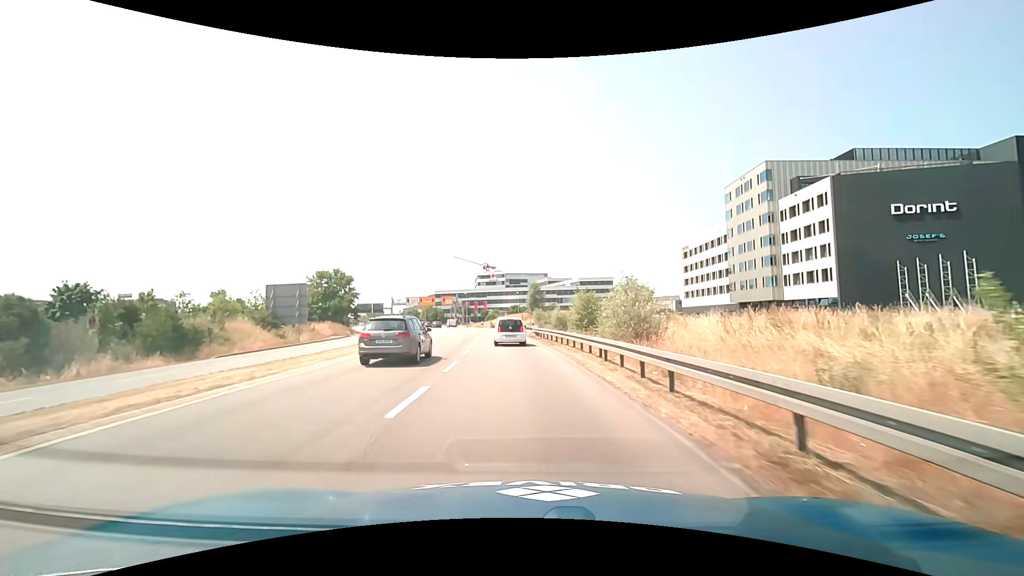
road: primary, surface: asphalt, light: Day
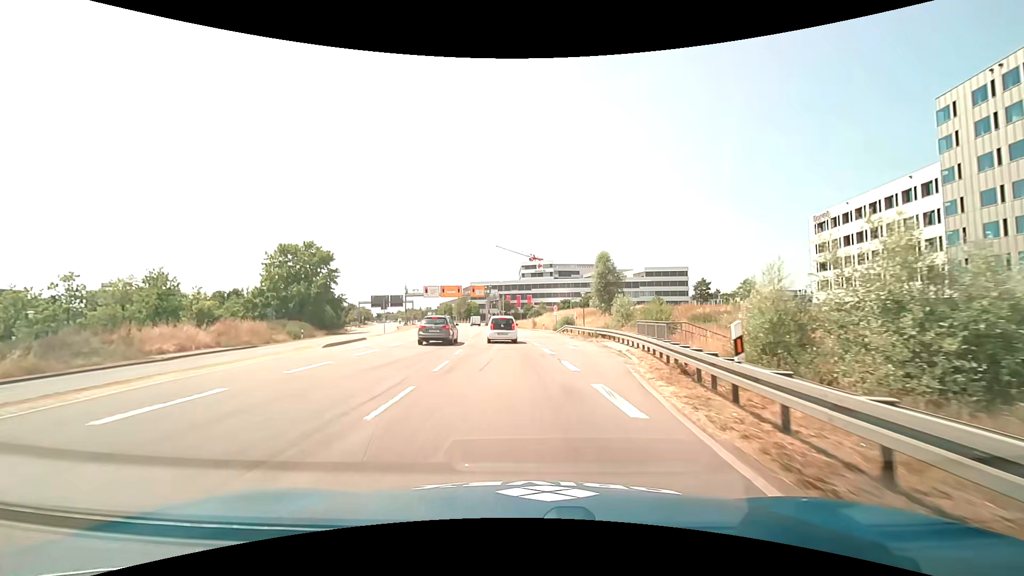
(-1.8, +36.4) m; -5°
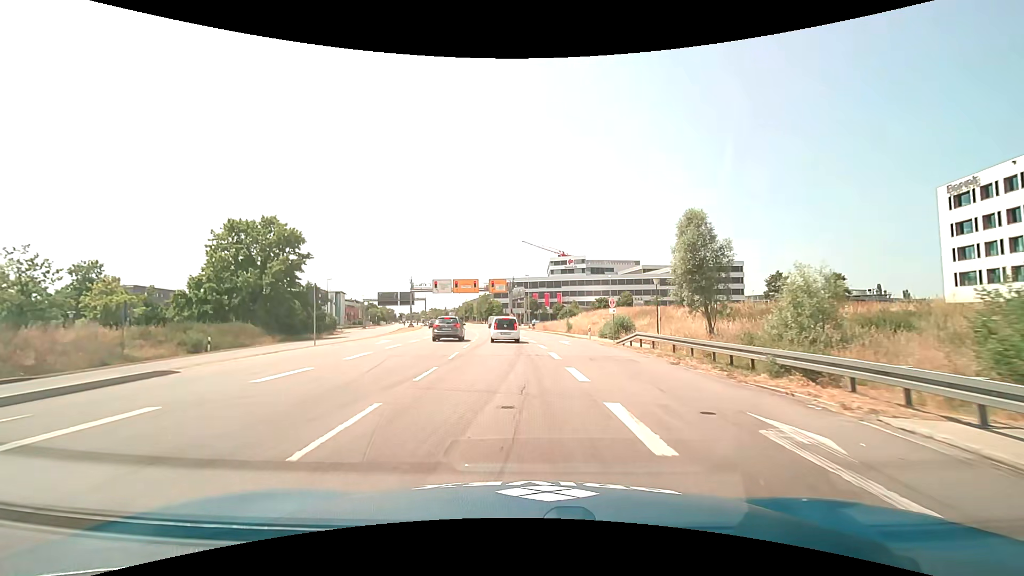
(-0.7, +19.9) m; -3°
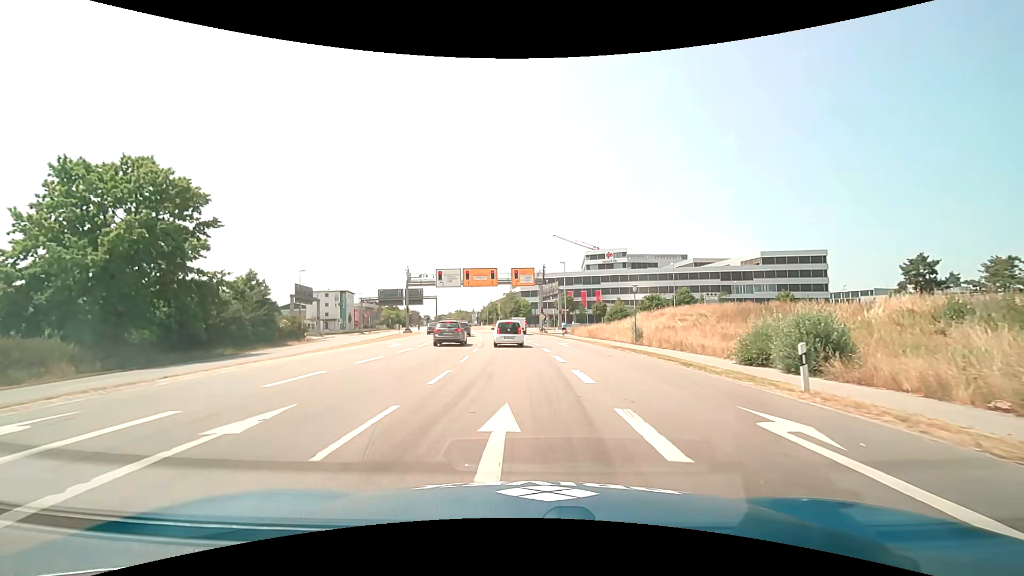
(-0.9, +23.7) m; -4°
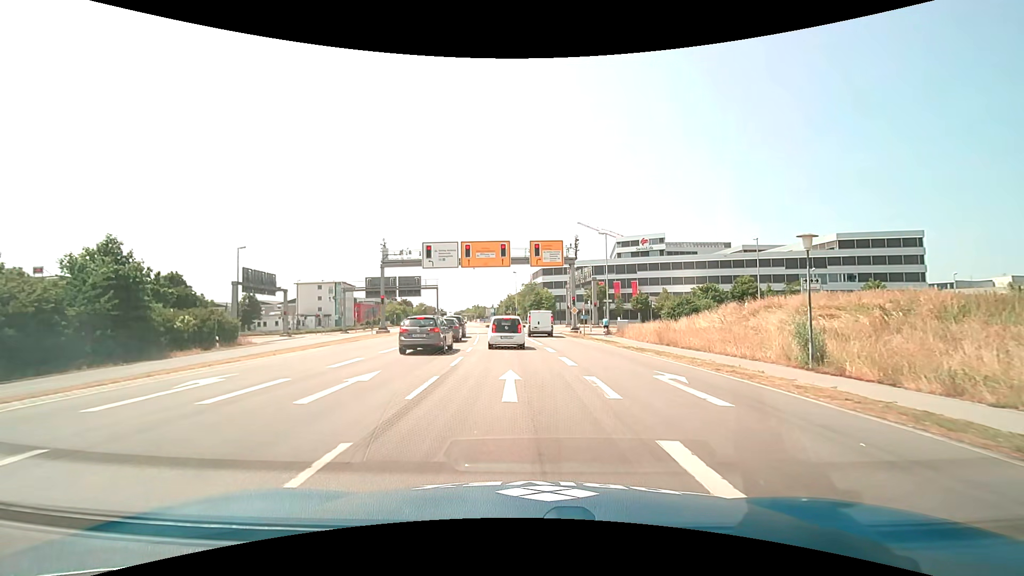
(-0.5, +20.6) m; -3°
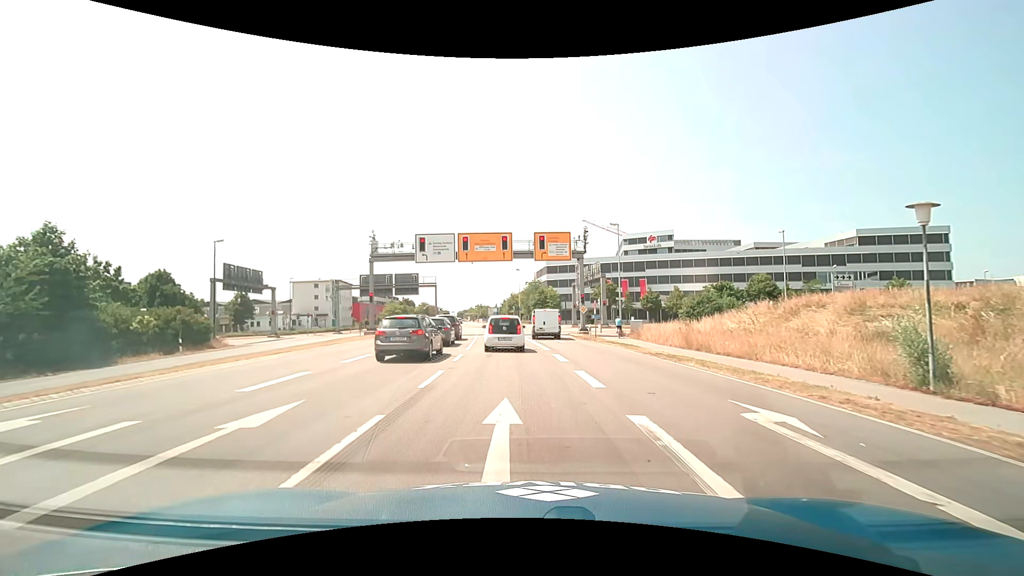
(0.0, +4.6) m; 0°
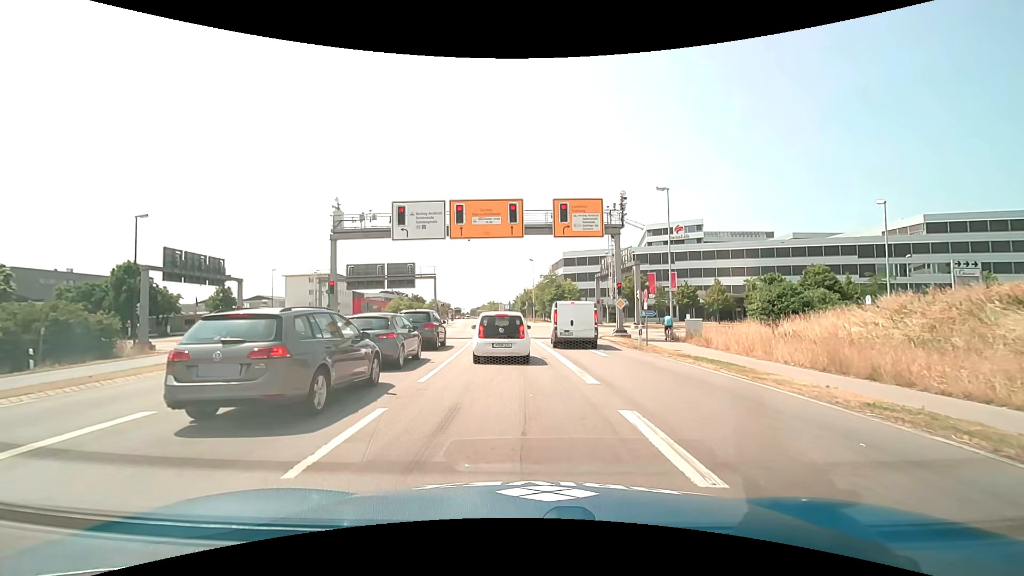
(-0.2, +11.4) m; -1°
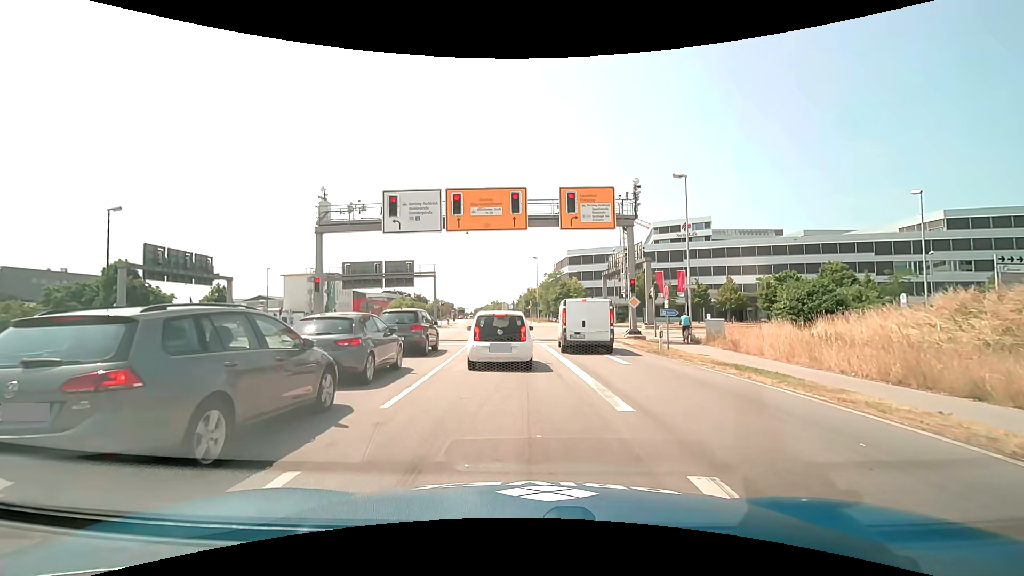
(0.0, +2.8) m; -2°
